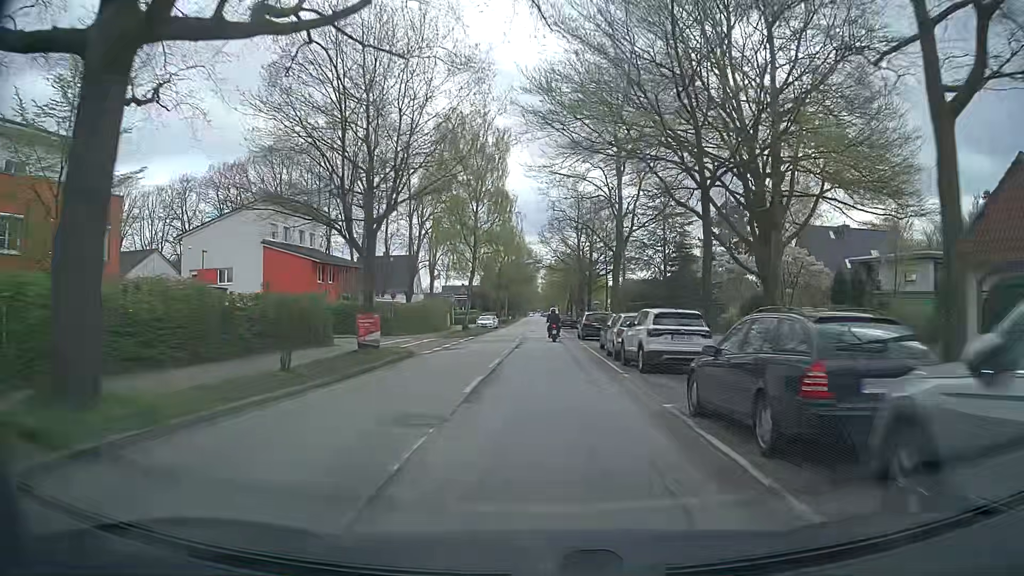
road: secondary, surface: asphalt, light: Day
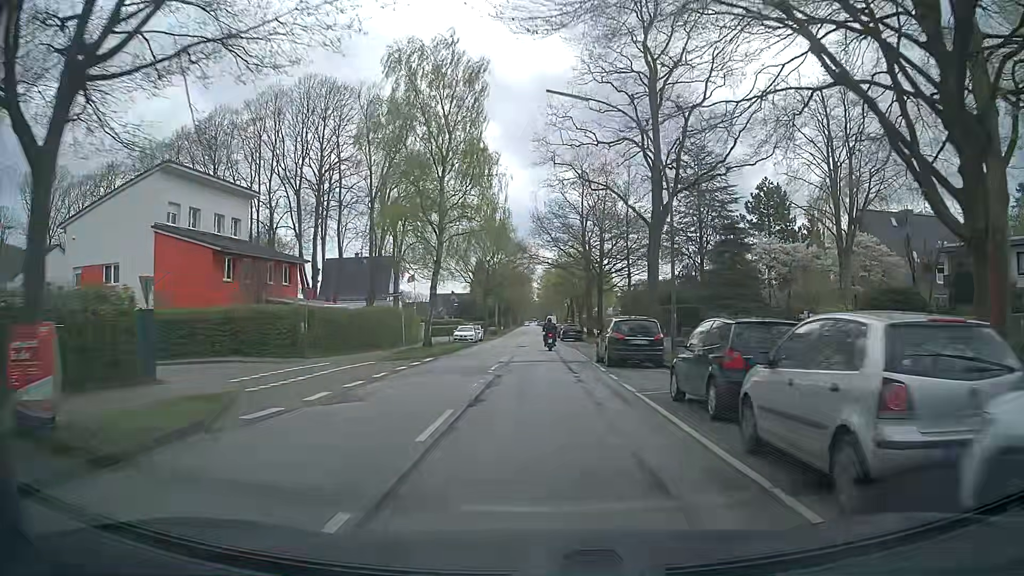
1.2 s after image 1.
(+0.1, +16.2) m; +1°
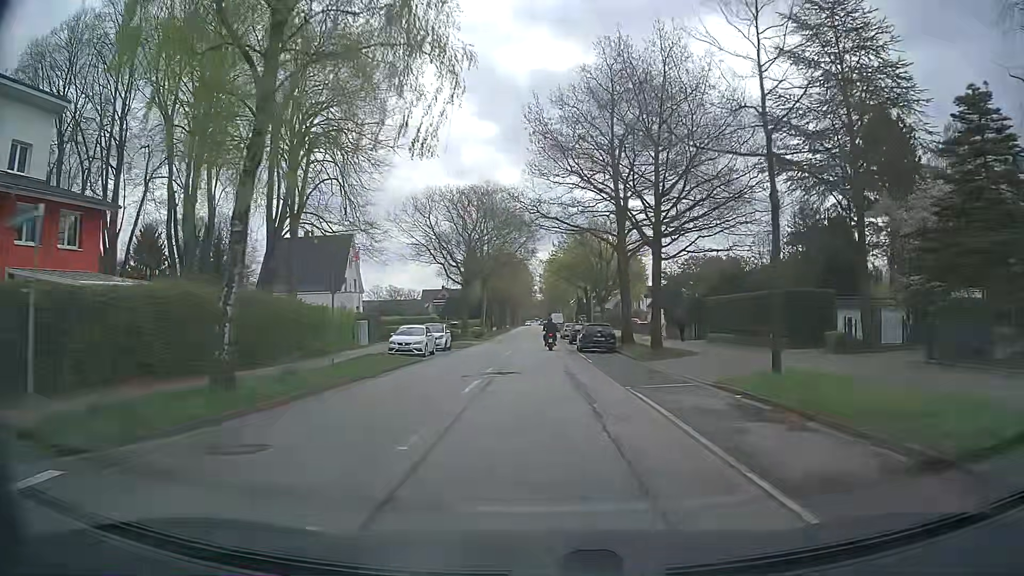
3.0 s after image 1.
(-0.2, +24.5) m; 0°
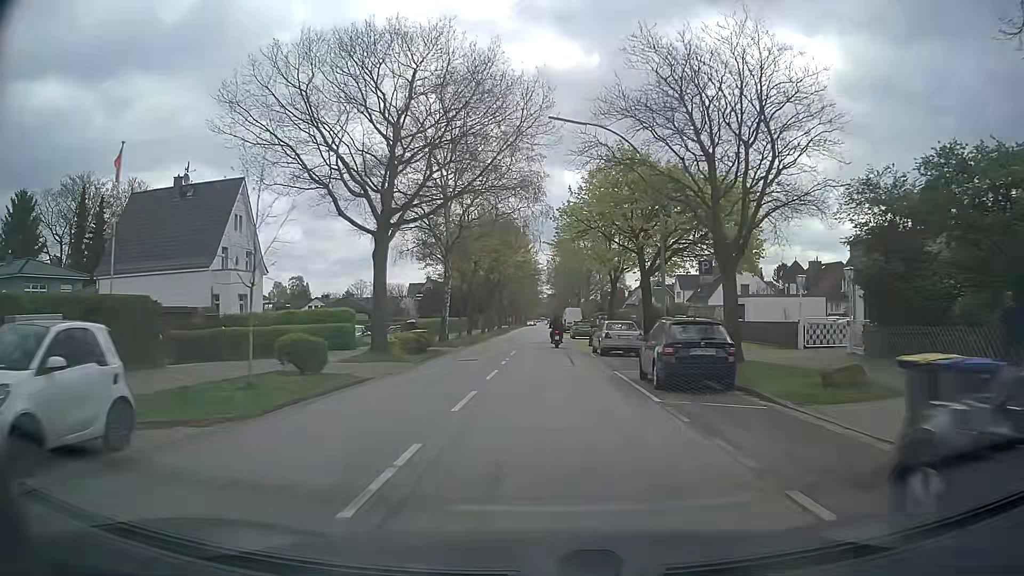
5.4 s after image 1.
(-0.2, +32.7) m; -1°
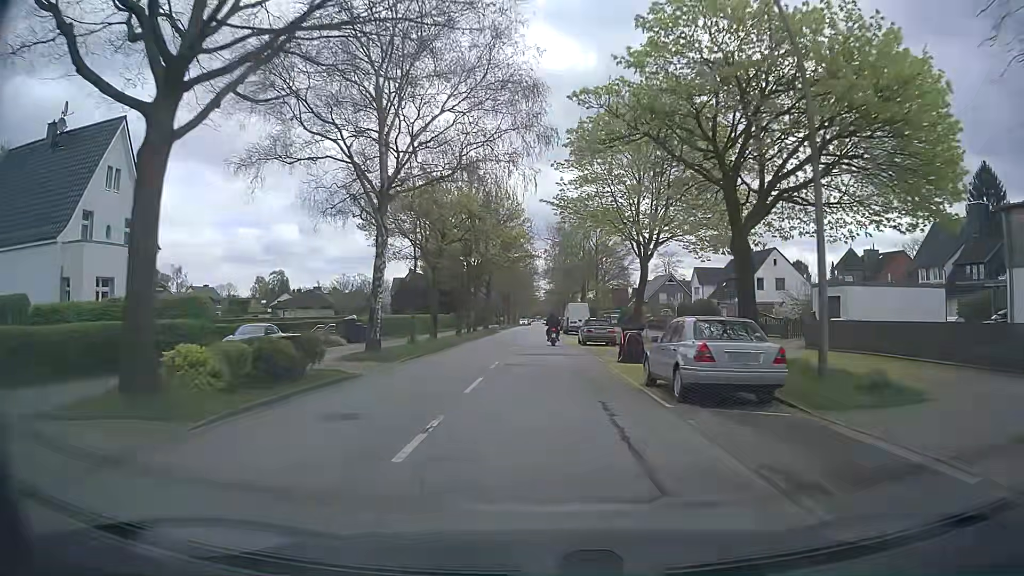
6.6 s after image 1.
(+0.1, +16.2) m; +1°
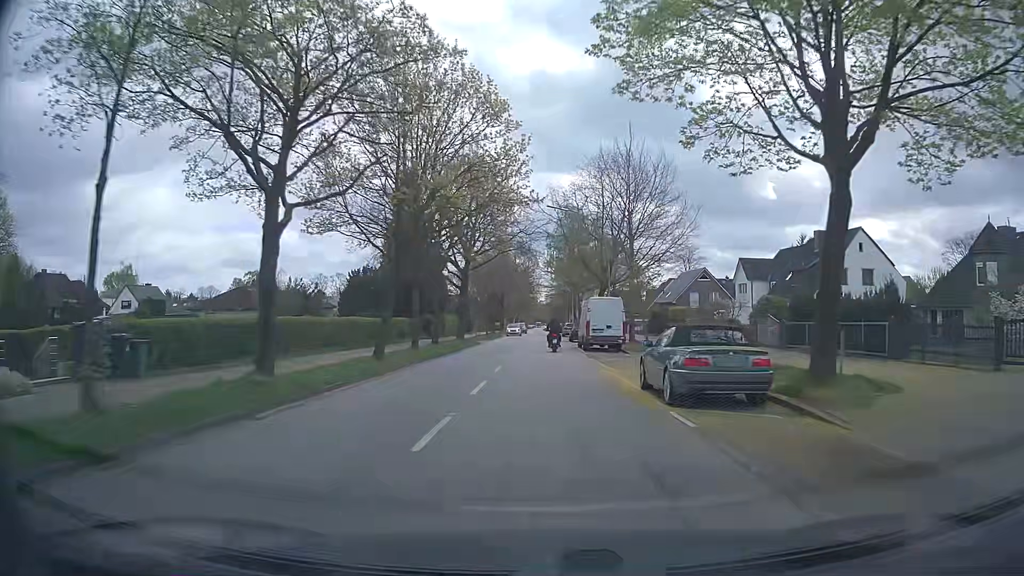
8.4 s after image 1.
(-0.2, +23.2) m; 0°
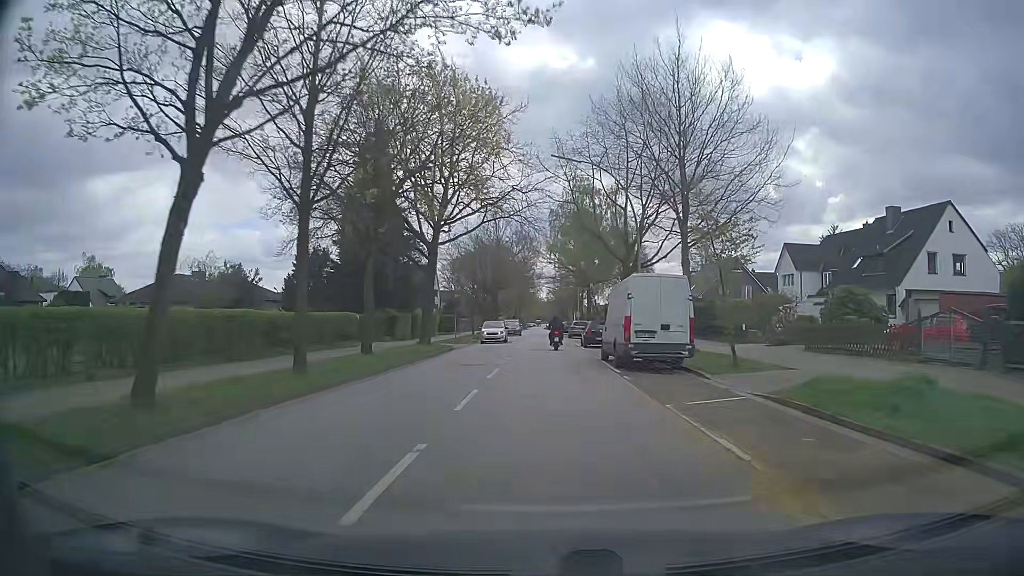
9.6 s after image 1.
(0.0, +14.8) m; +1°
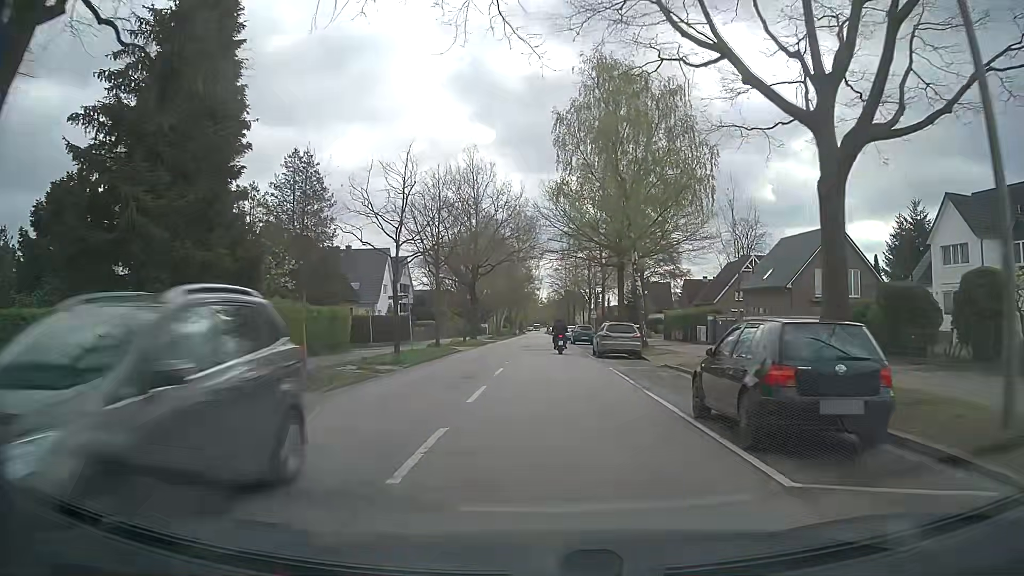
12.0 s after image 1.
(-0.6, +28.8) m; -2°
(0, +10) (0, +20) (0, +30) (+1, +40) (+1, +50) (+1, +60) (+1, +70) (+1, +80) (+1, +90) (+1, +100) m
